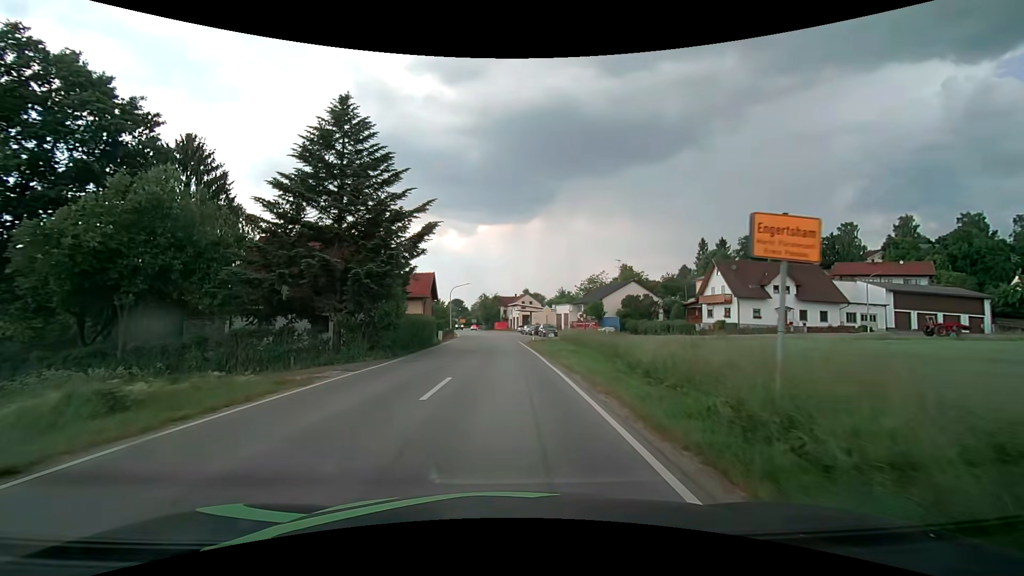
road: secondary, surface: asphalt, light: Day
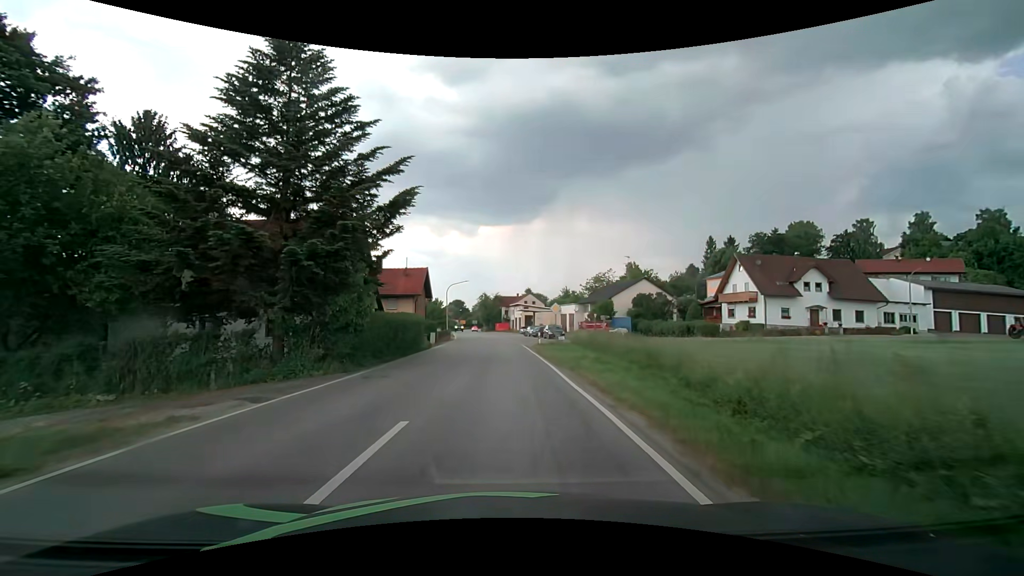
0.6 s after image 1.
(0.0, +6.0) m; -1°
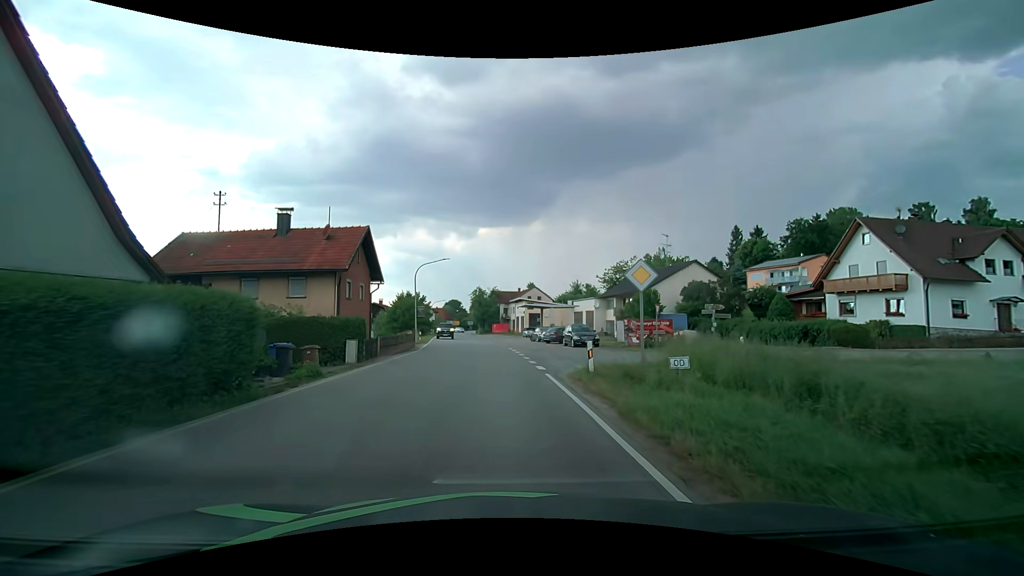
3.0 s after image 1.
(+0.1, +21.7) m; +1°
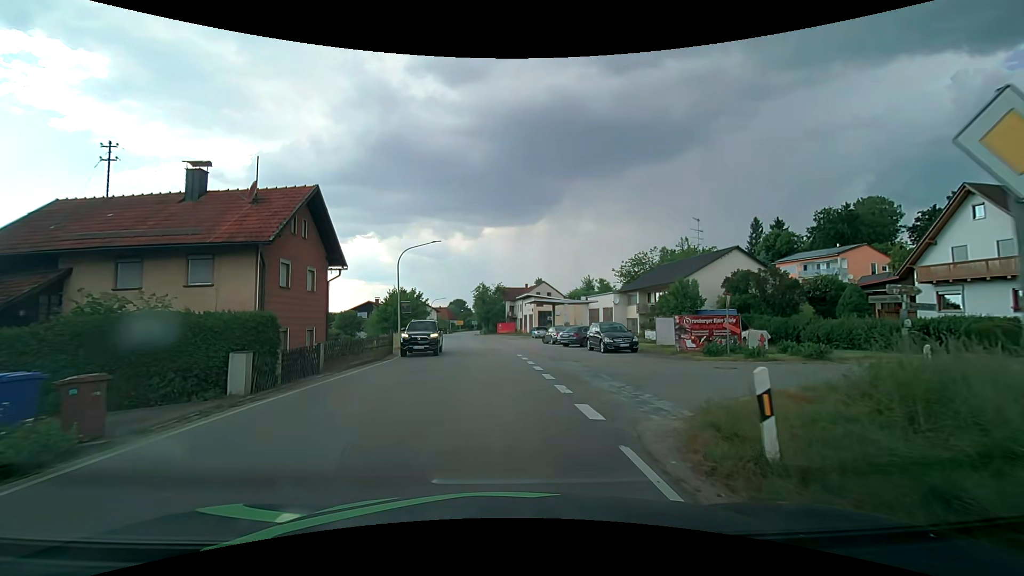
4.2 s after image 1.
(-0.1, +8.8) m; -1°
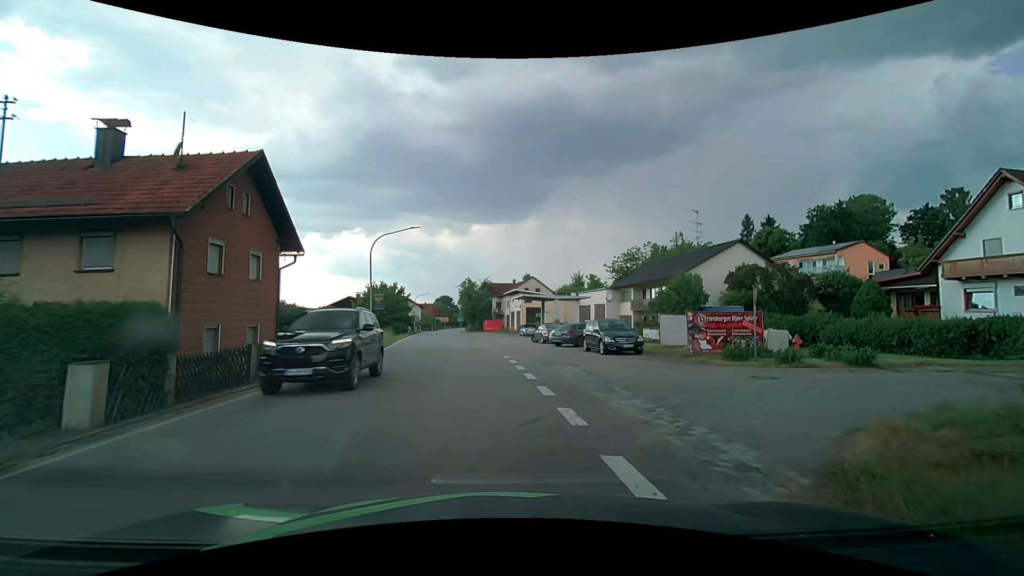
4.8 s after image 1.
(0.0, +3.5) m; +1°
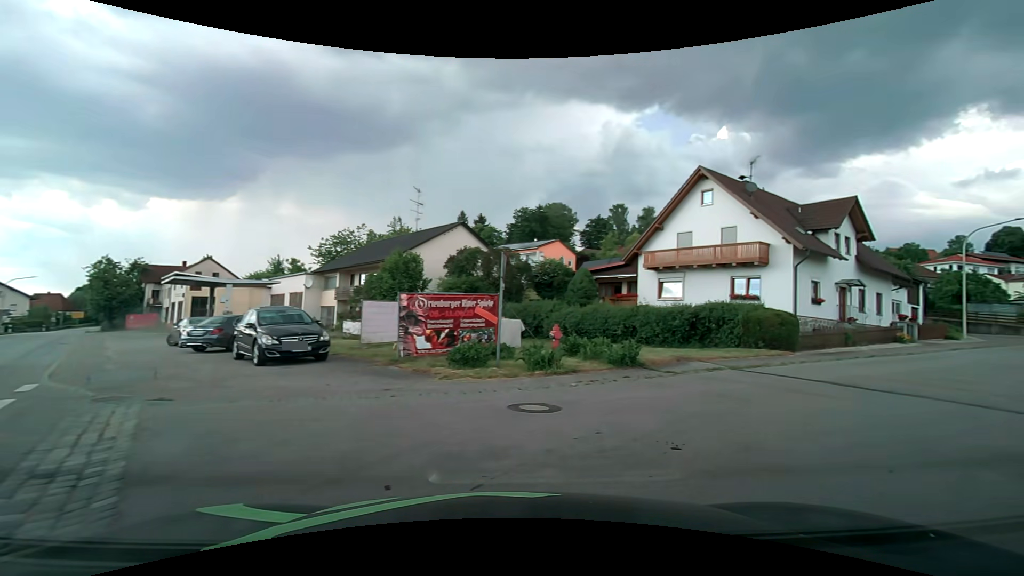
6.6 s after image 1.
(+1.9, +8.1) m; +31°
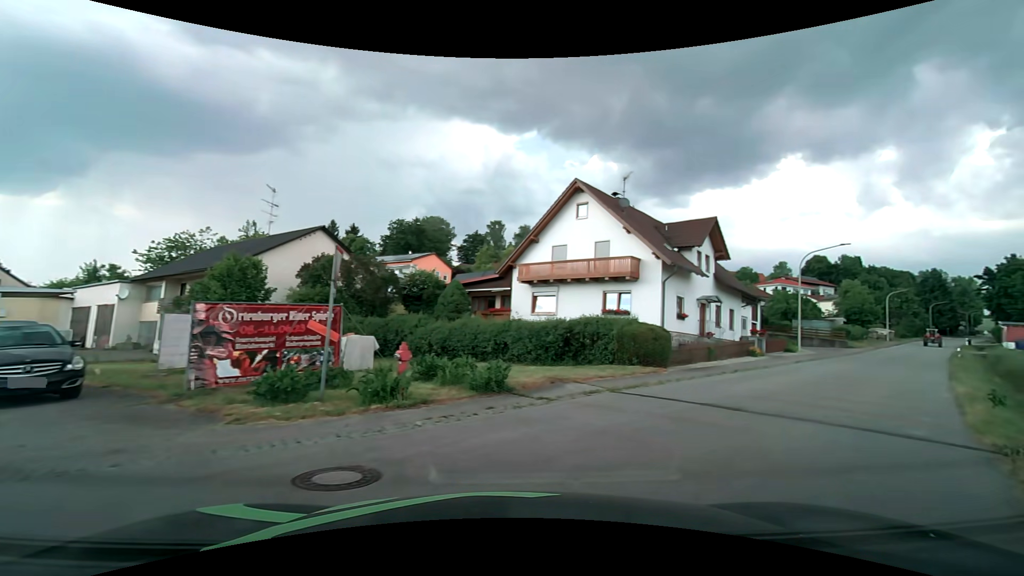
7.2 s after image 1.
(+0.3, +2.5) m; +14°
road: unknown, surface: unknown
